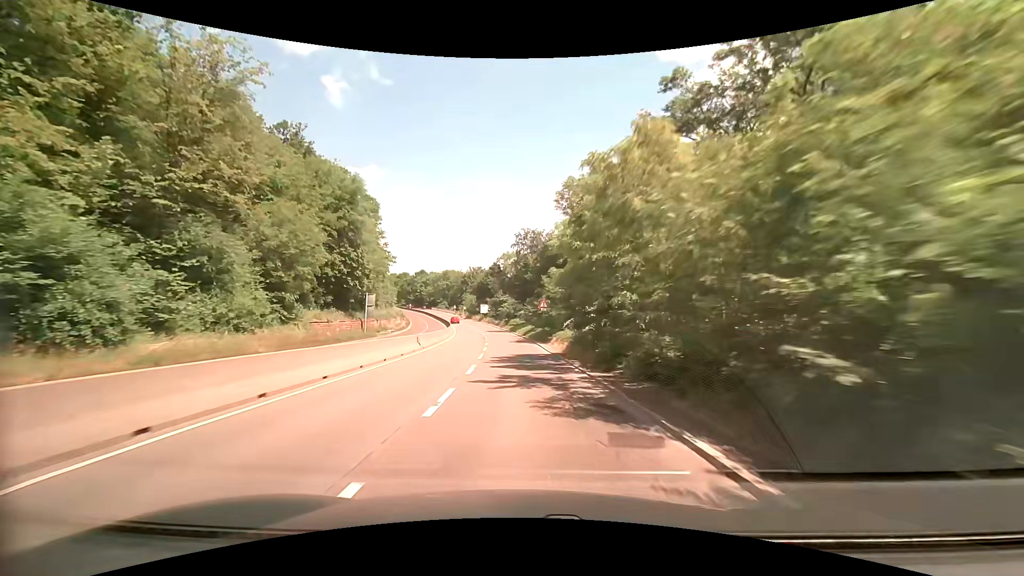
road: trunk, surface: asphalt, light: Day
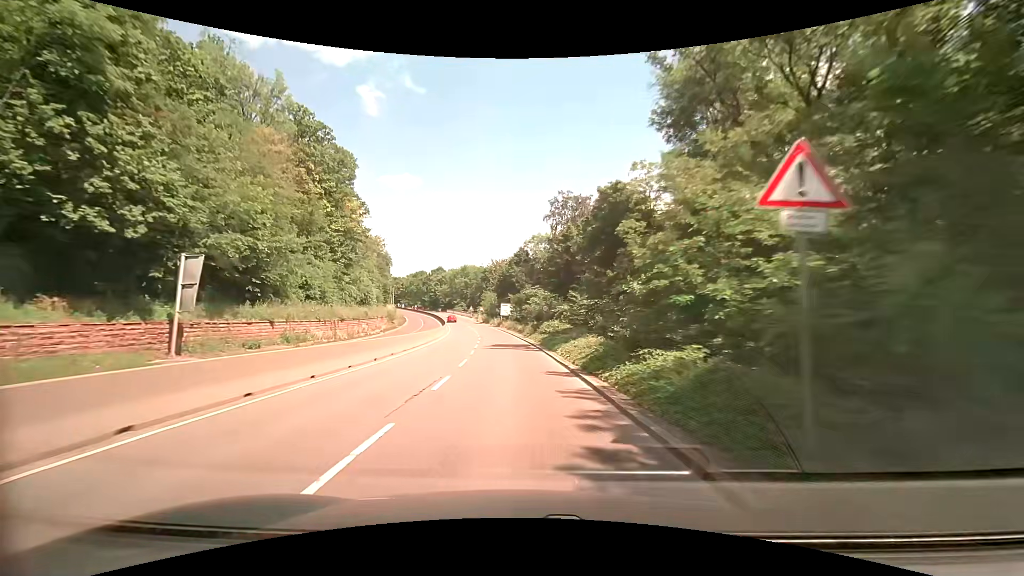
(-1.0, +34.1) m; -4°
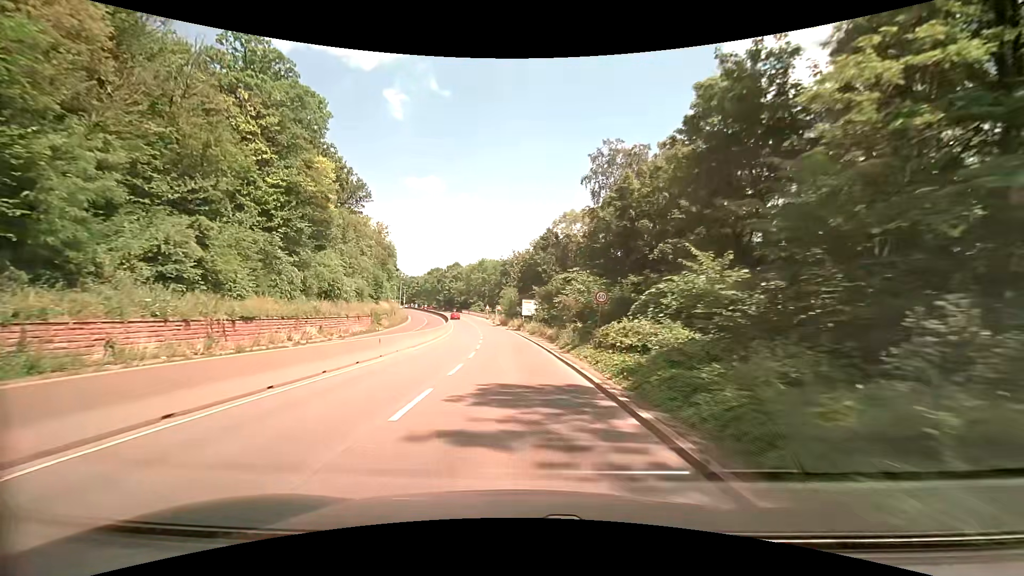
(-0.4, +20.9) m; -2°
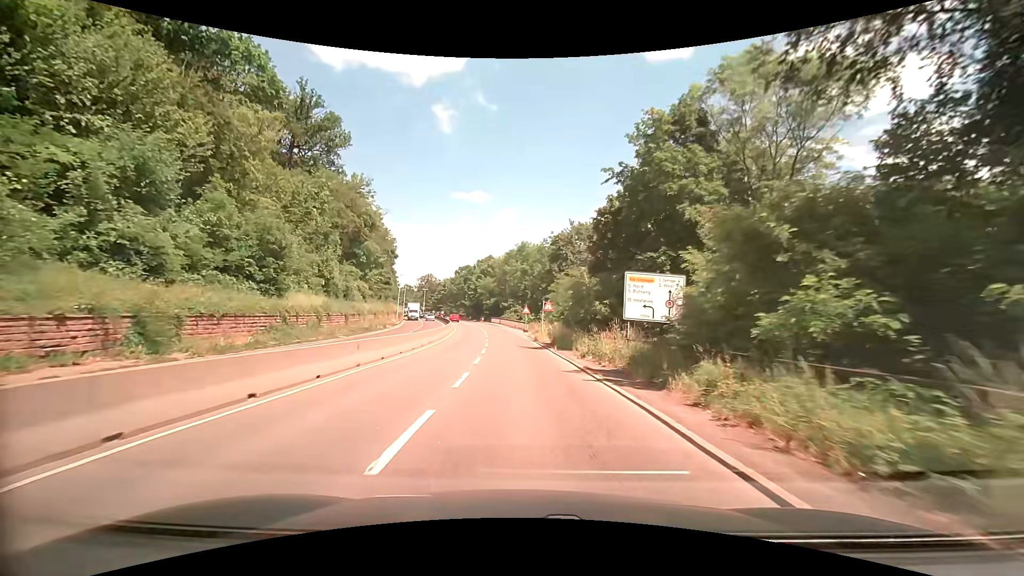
(-2.7, +44.9) m; -5°
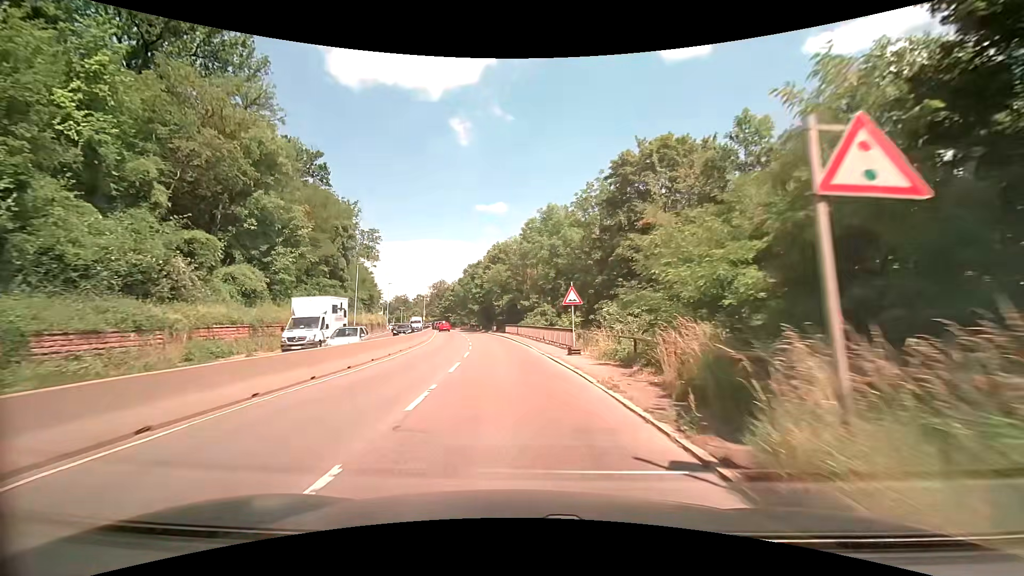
(-0.8, +33.3) m; -3°
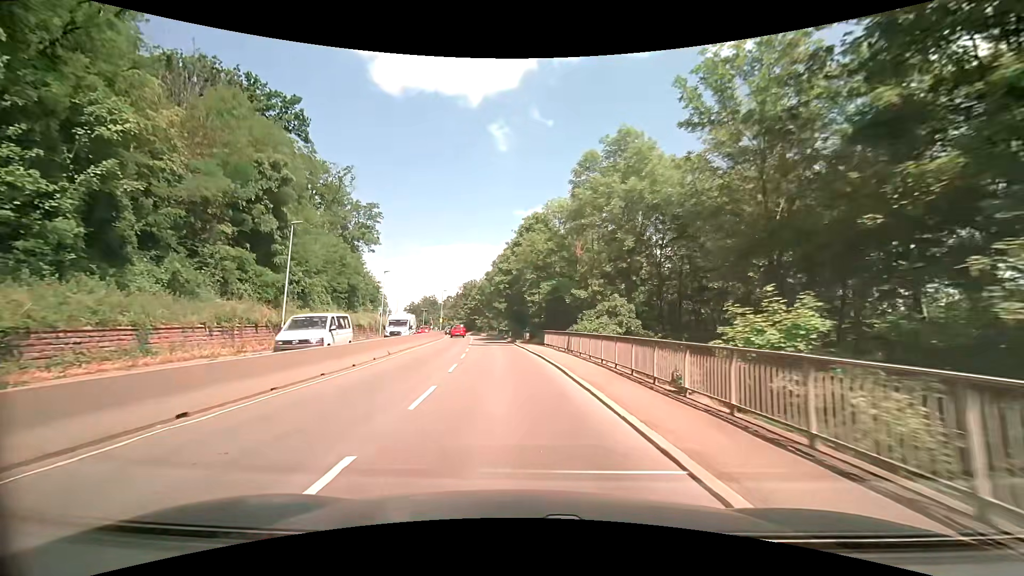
(-0.9, +24.3) m; -5°
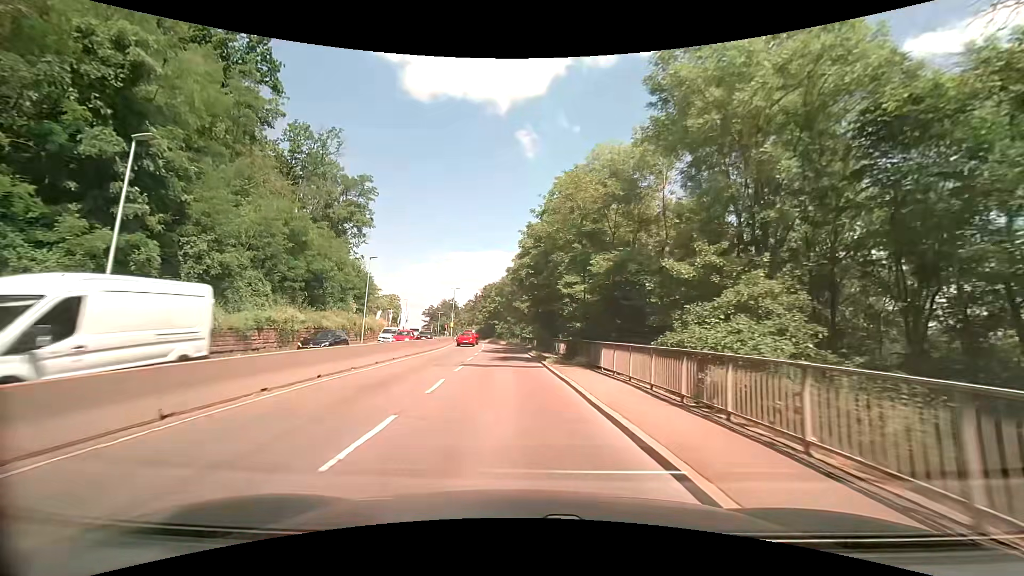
(-0.3, +16.0) m; -2°
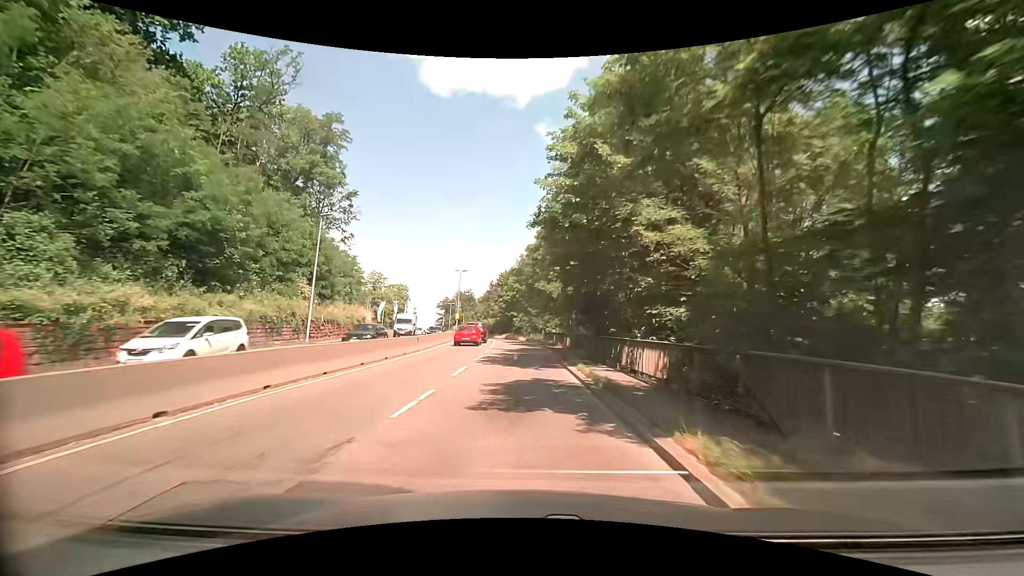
(-0.4, +16.2) m; -3°
(0, +10) (0, +20) (0, +30) (0, +40) (-1, +50) (-2, +60) (-3, +70) (-5, +80) (-7, +89) (-9, +99) m
